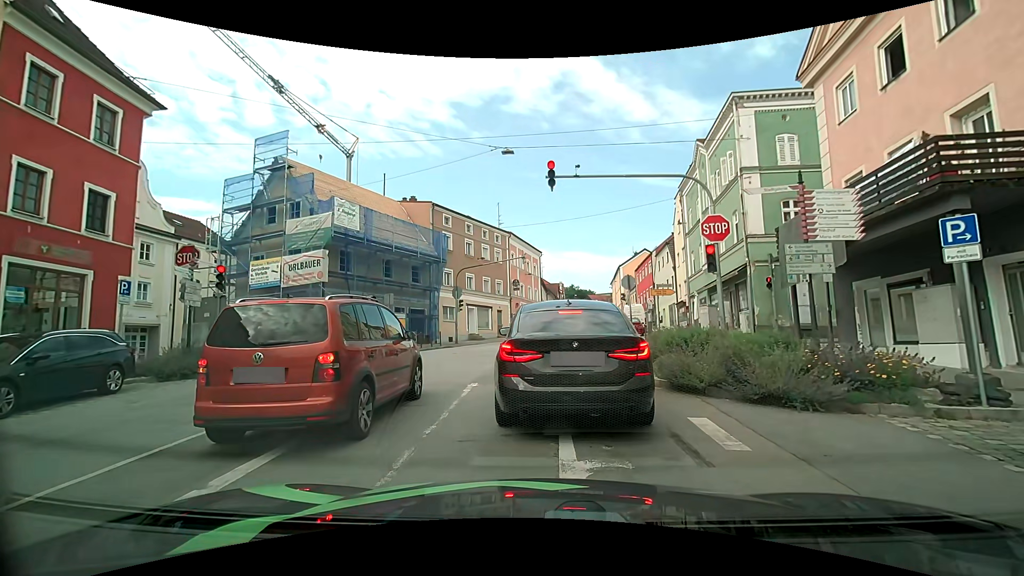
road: tertiary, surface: asphalt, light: Day
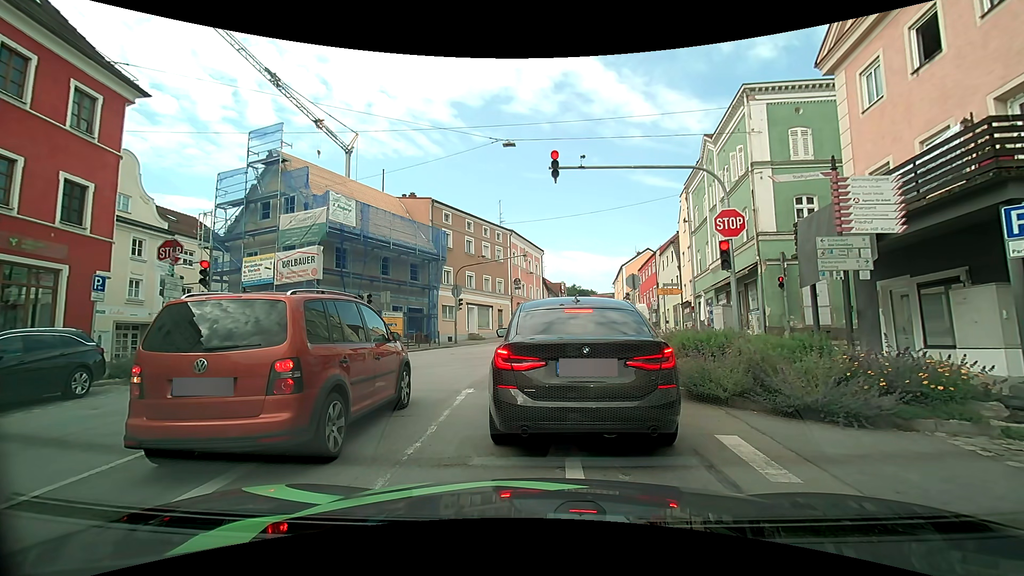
(0.0, +1.0) m; 0°
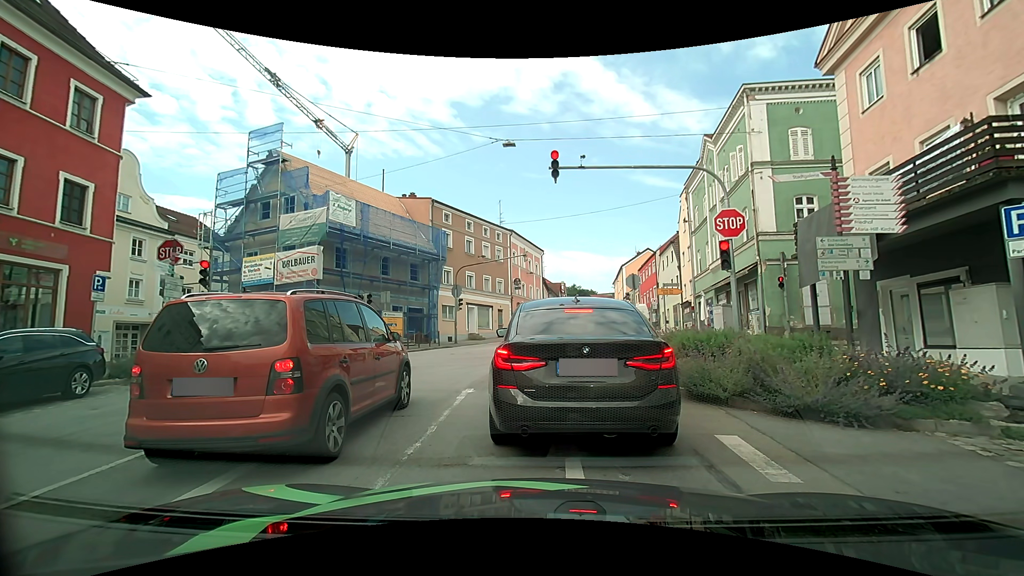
(0.0, 0.0) m; 0°
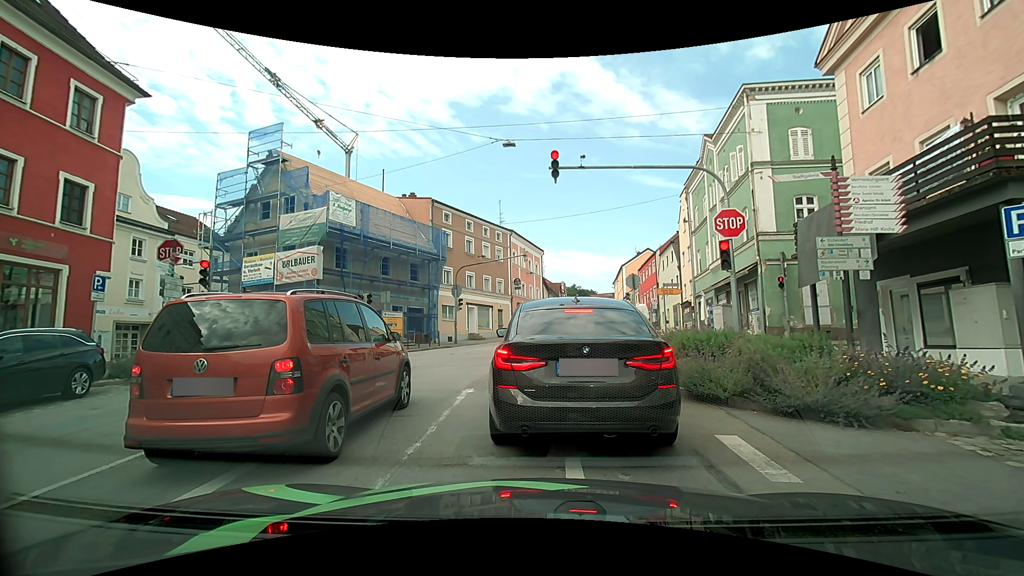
(0.0, 0.0) m; 0°
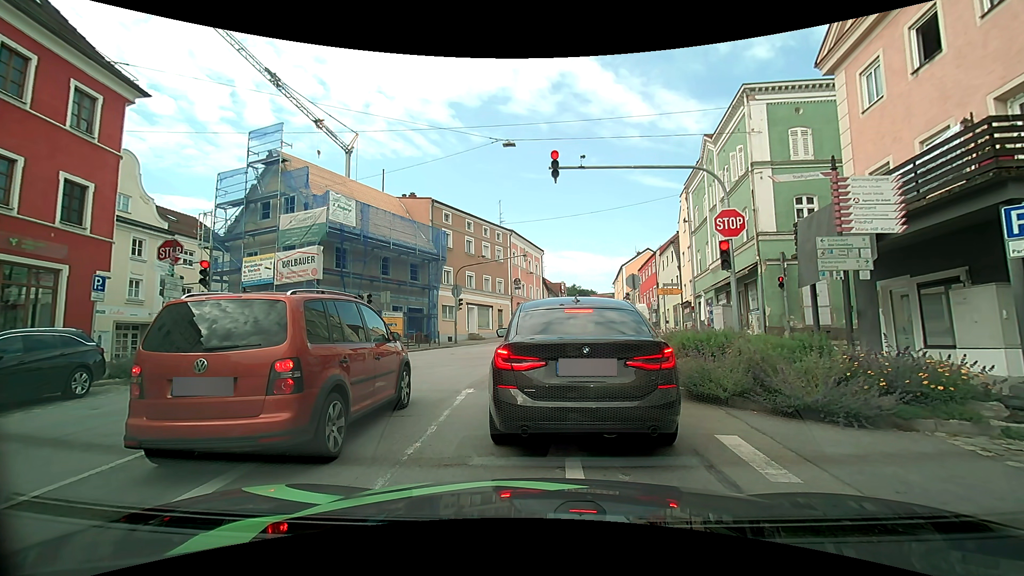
(0.0, 0.0) m; 0°
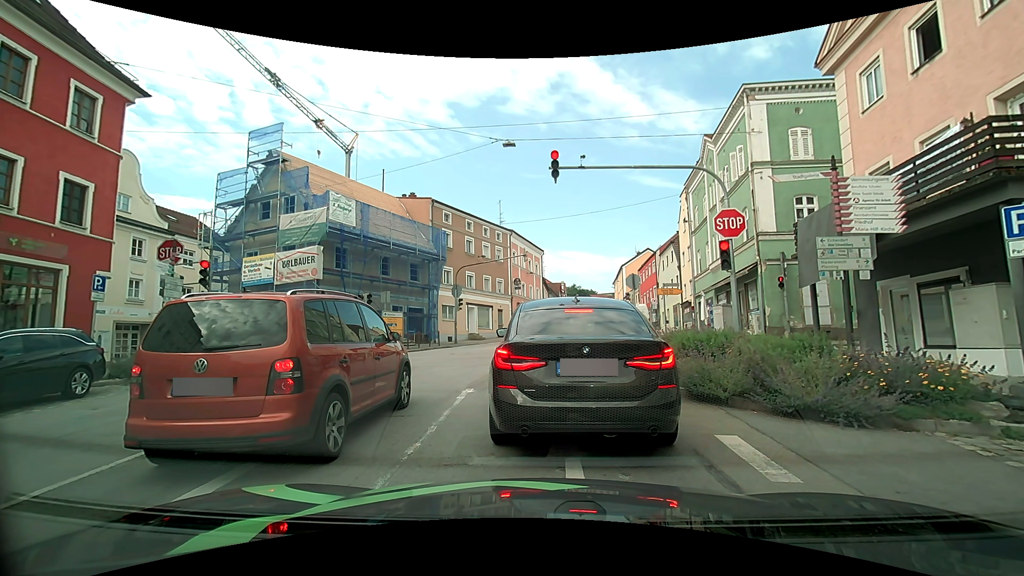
(0.0, 0.0) m; 0°
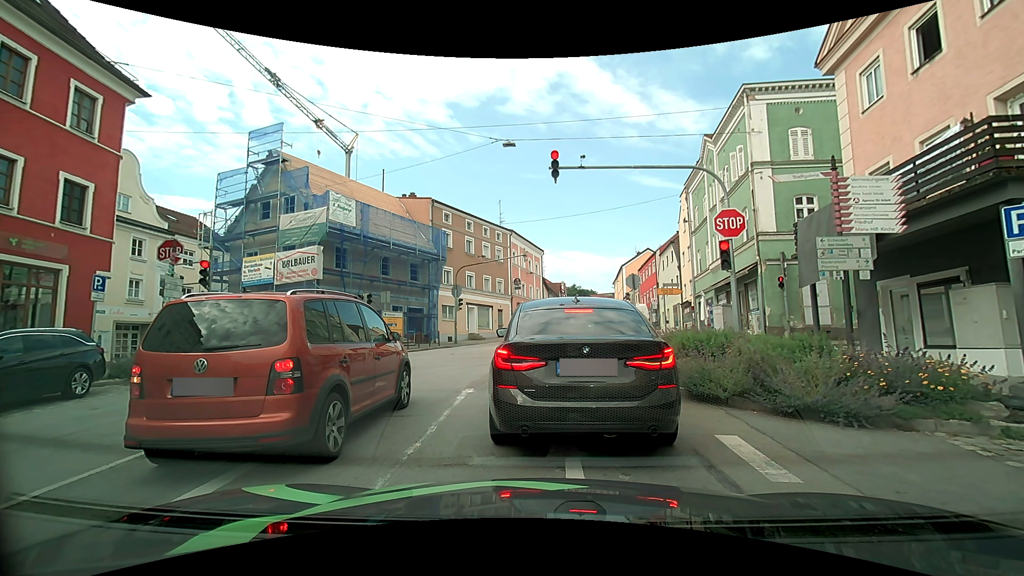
(0.0, 0.0) m; 0°
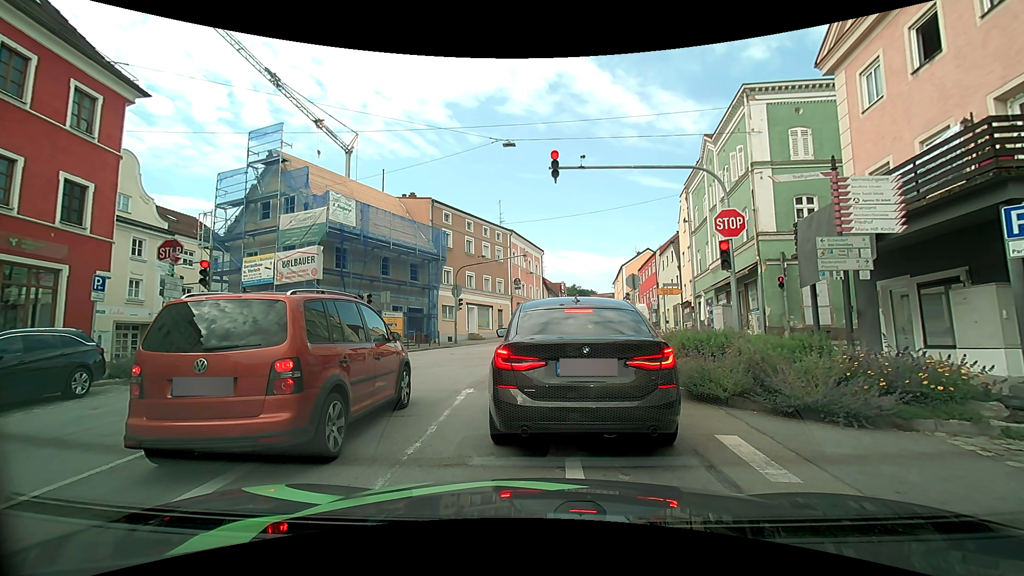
(0.0, 0.0) m; 0°
